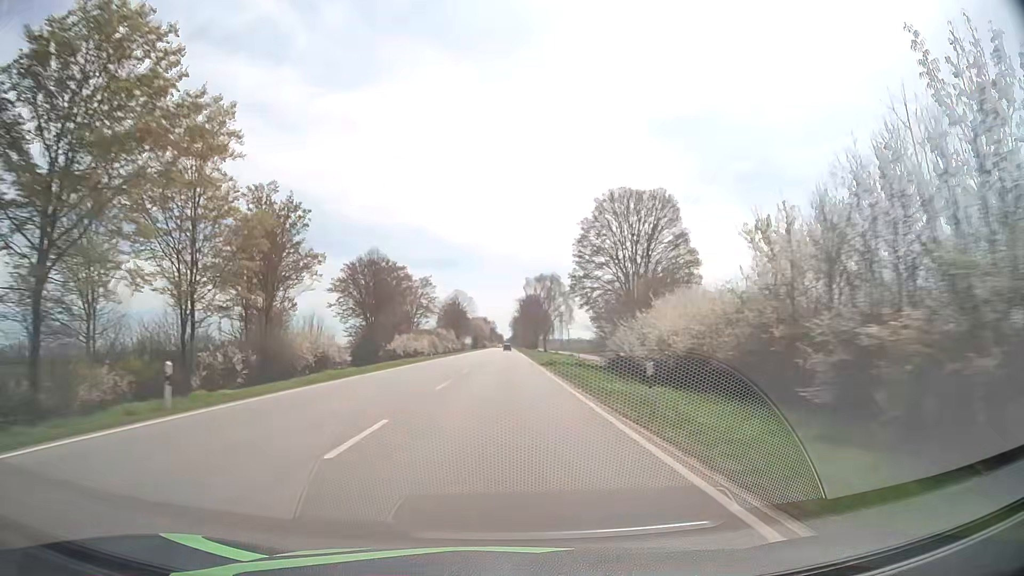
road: primary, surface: asphalt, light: Day
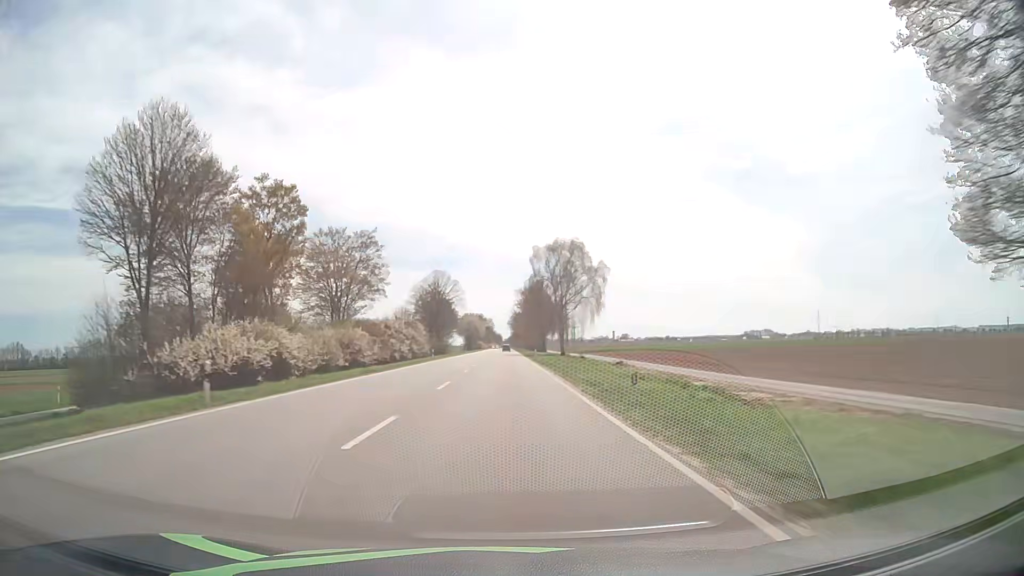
(0.0, +47.4) m; 0°
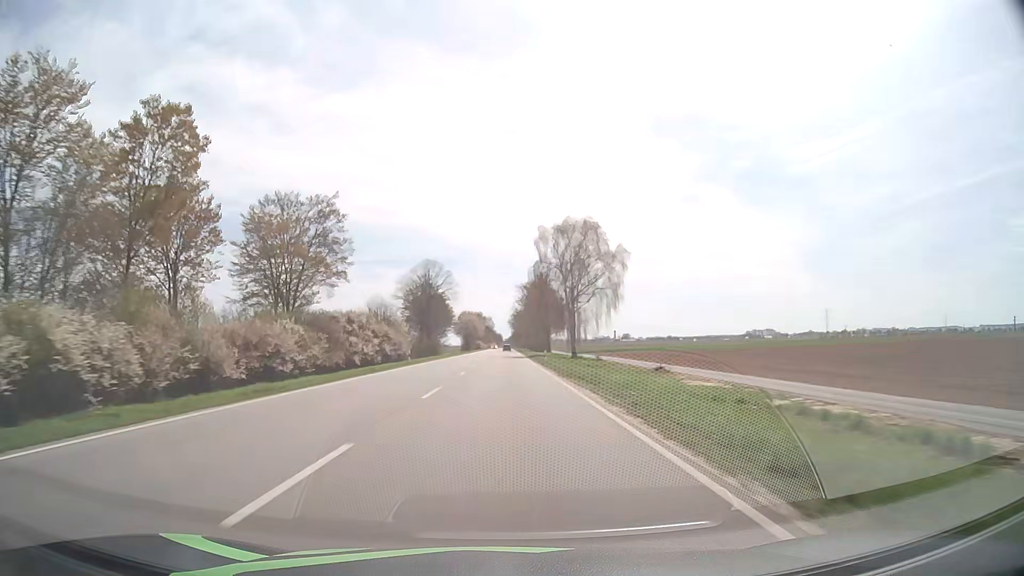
(0.0, +15.9) m; 0°
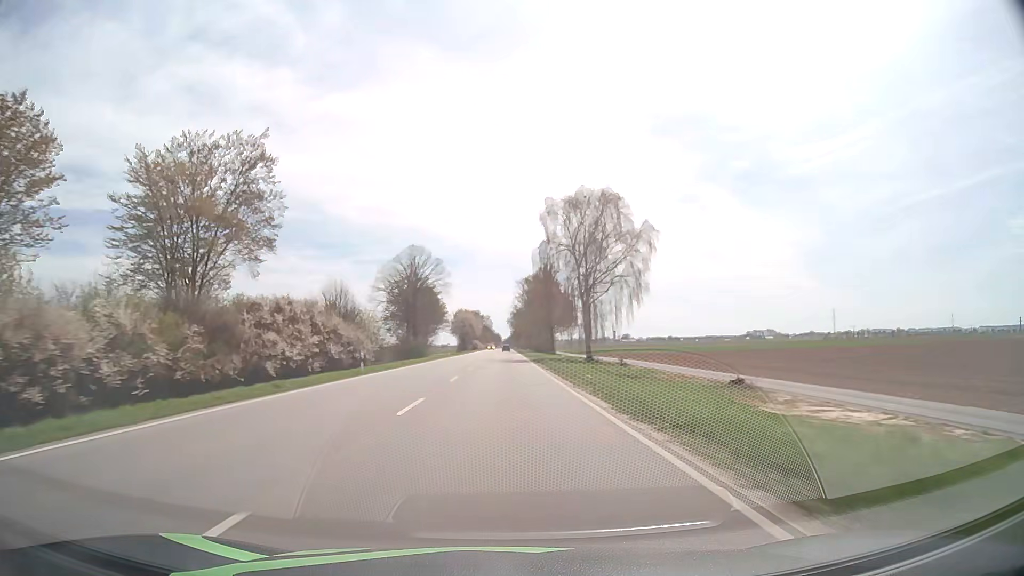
(0.0, +15.9) m; 0°
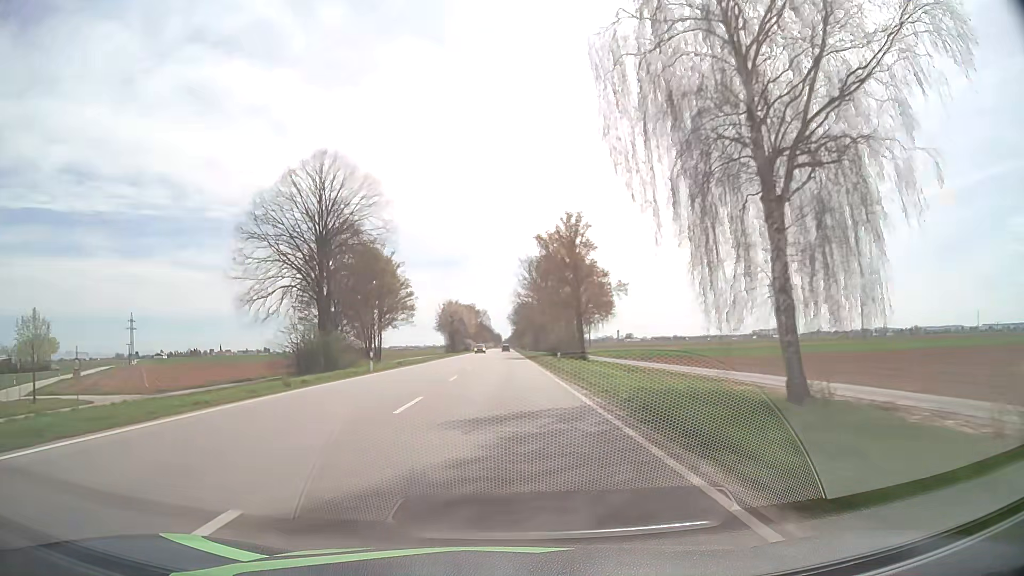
(+0.1, +48.1) m; 0°
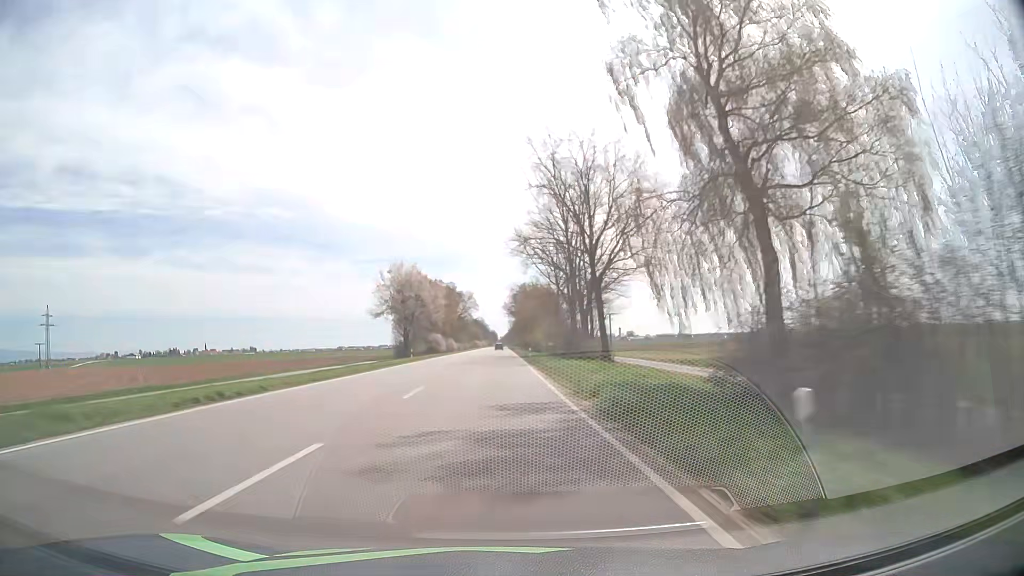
(+0.3, +80.4) m; +1°
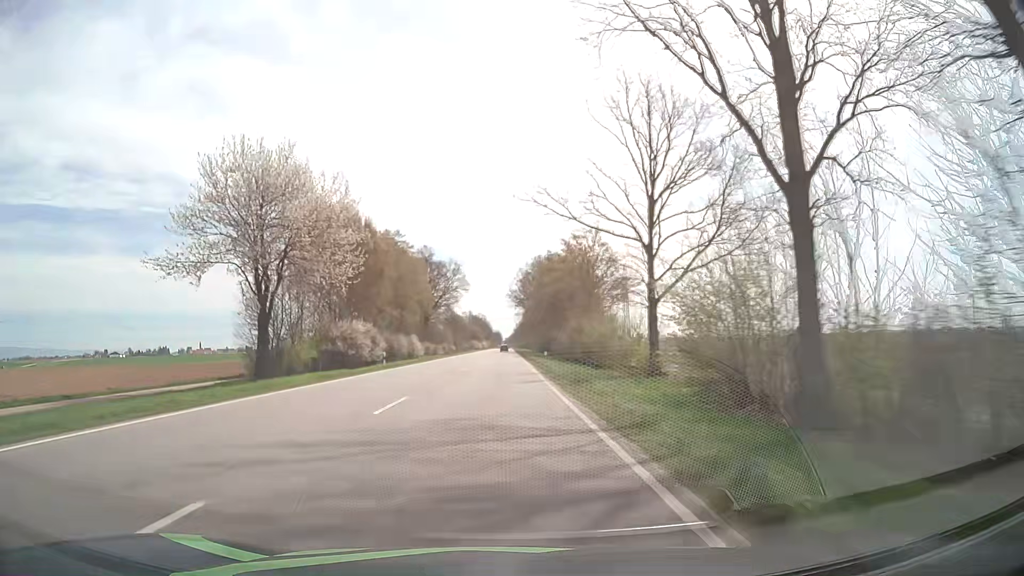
(-0.5, +63.8) m; -1°
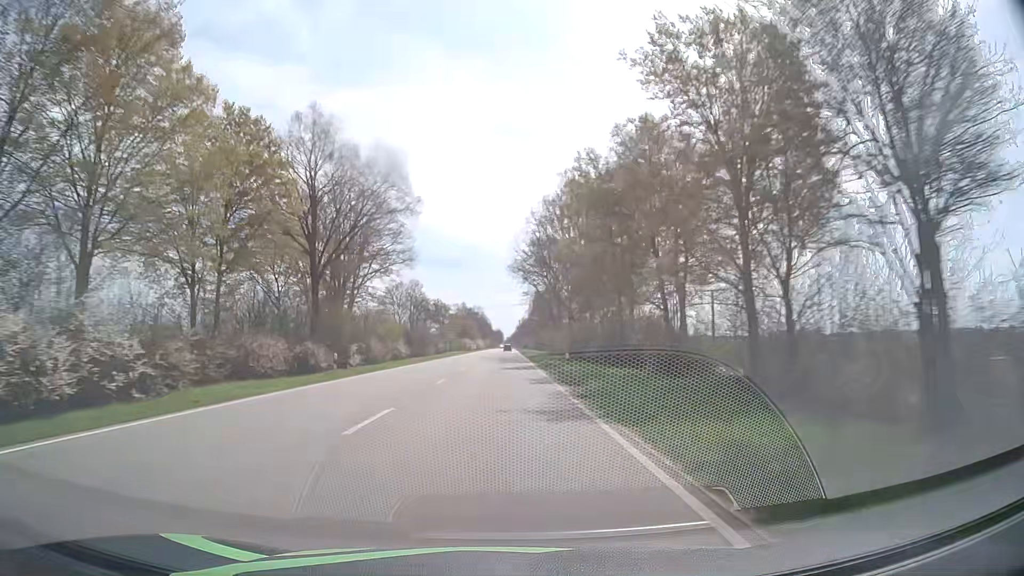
(+0.2, +63.5) m; 0°
(0, +10) (0, +20) (0, +30) (0, +40) (0, +50) (0, +60) (0, +70) (0, +80) (0, +90) (-1, +100) m
